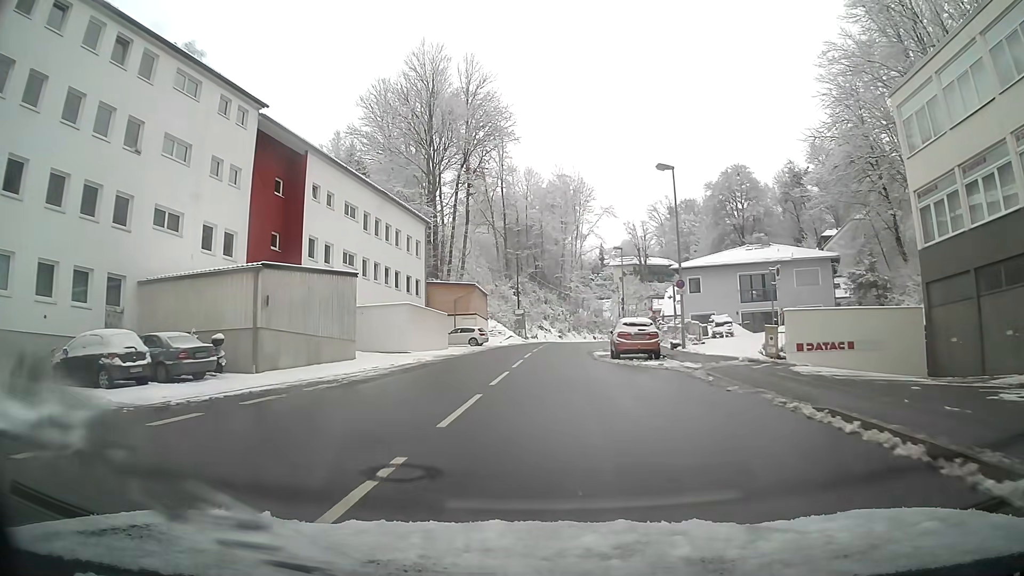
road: tertiary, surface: asphalt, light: Day
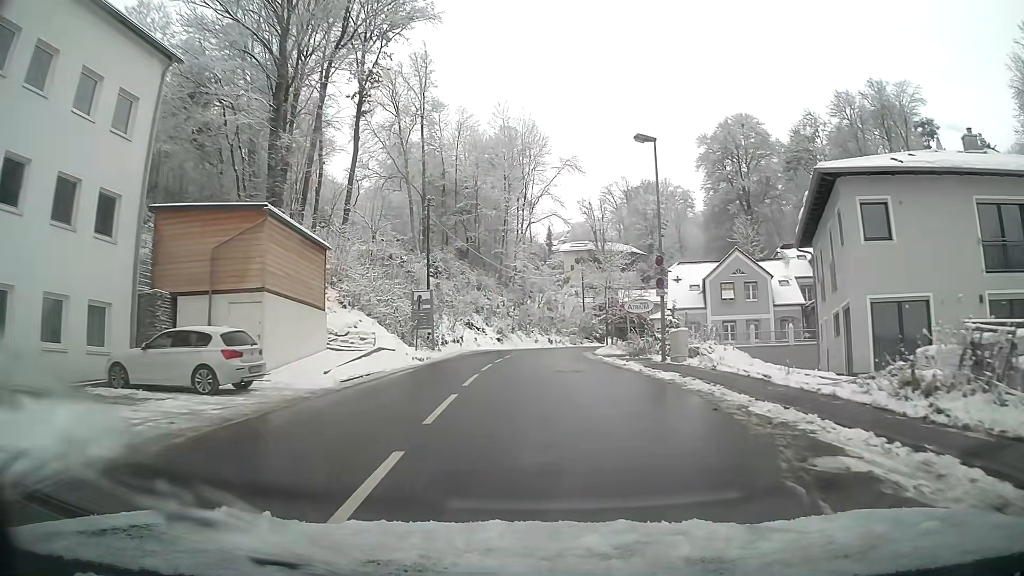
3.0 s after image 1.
(+1.2, +35.7) m; +5°
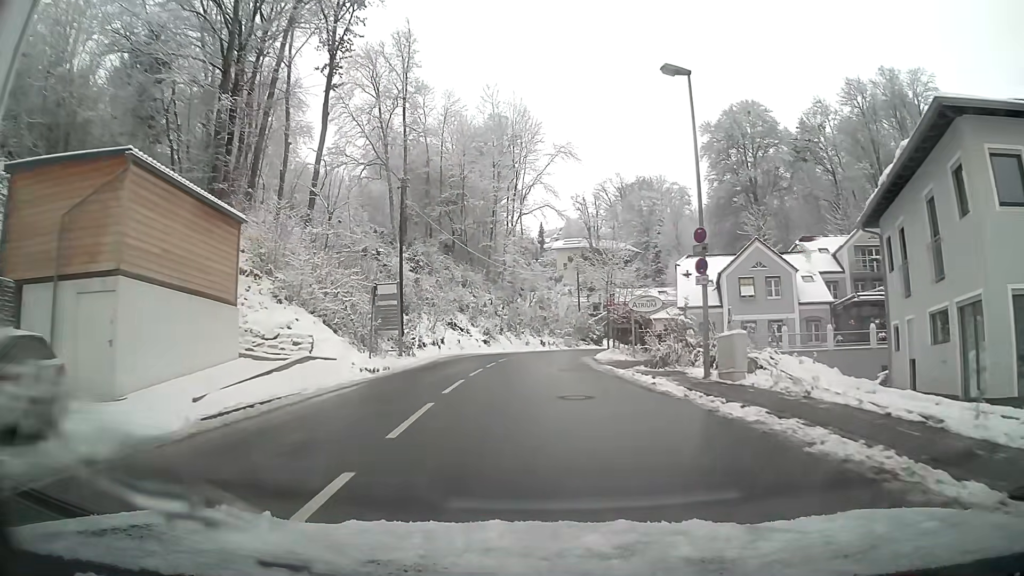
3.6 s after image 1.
(0.0, +7.0) m; +1°
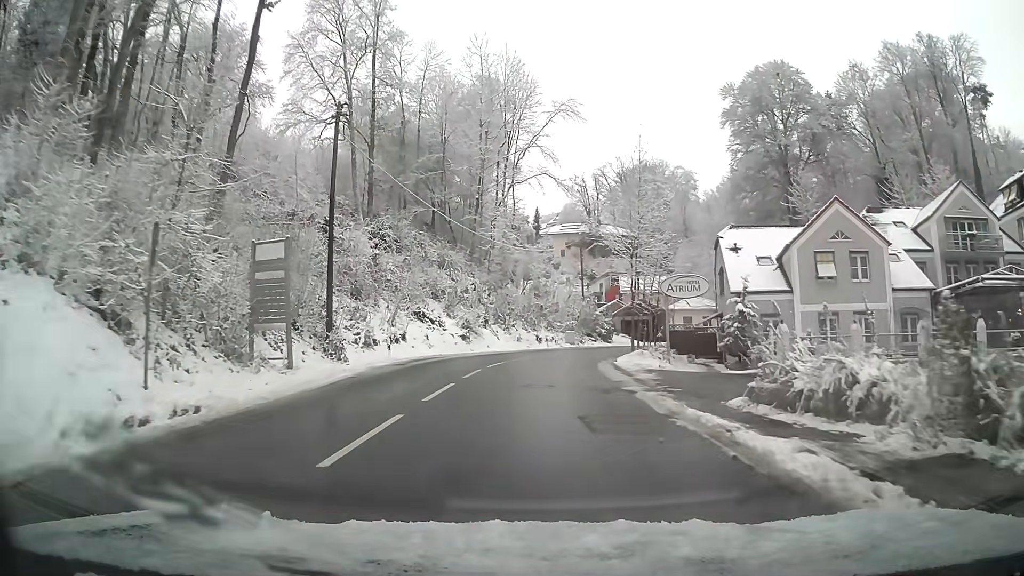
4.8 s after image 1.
(0.0, +13.9) m; 0°
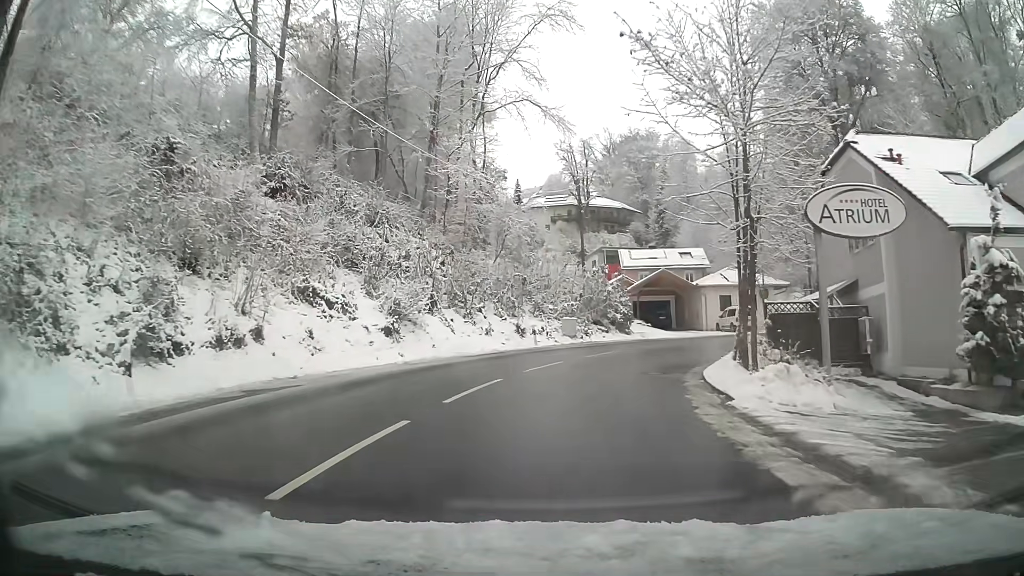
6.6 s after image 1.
(+0.2, +19.5) m; +2°
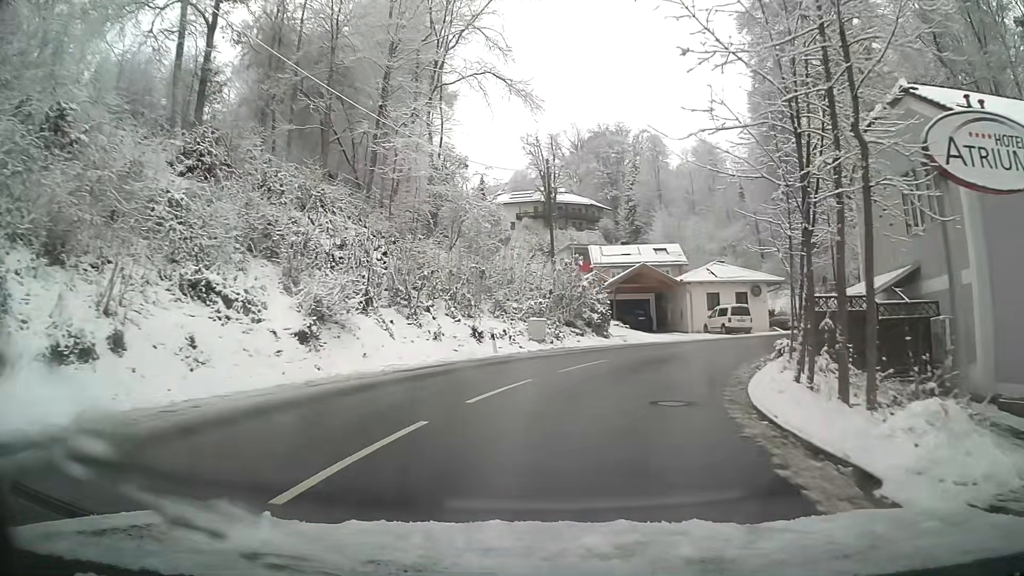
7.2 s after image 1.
(+0.3, +6.0) m; +5°
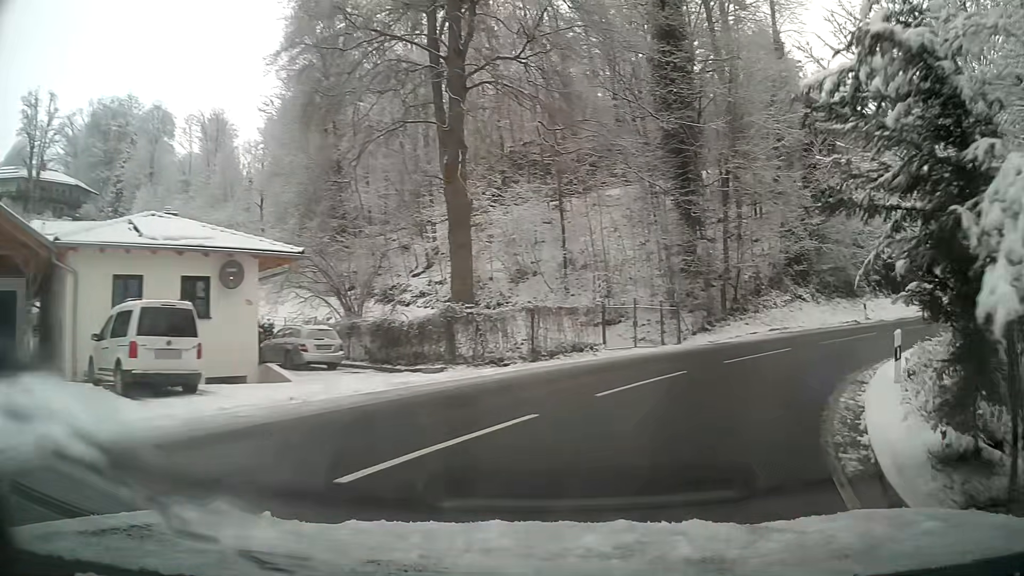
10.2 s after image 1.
(+9.3, +25.9) m; +46°
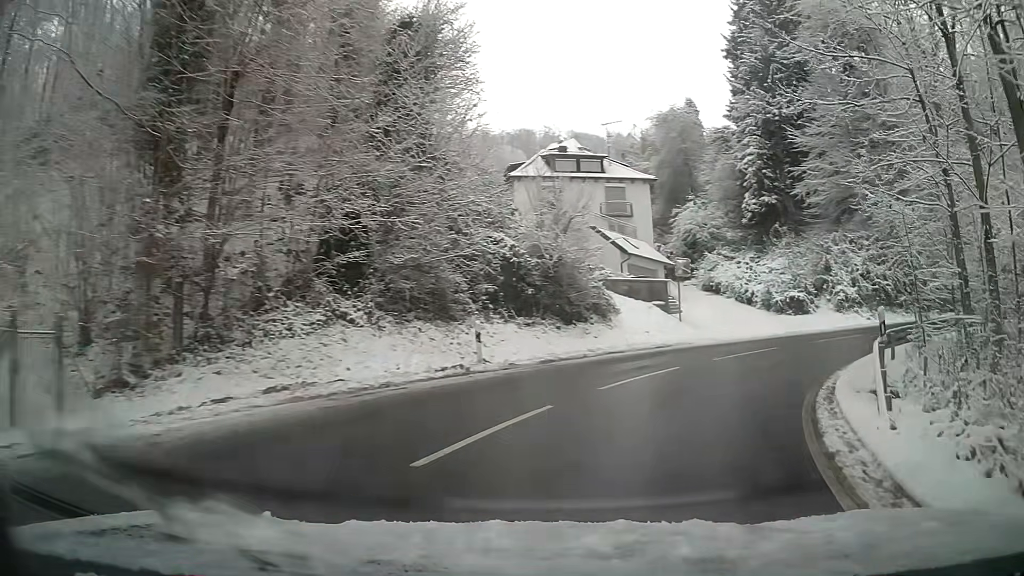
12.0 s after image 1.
(+5.2, +15.2) m; +38°
